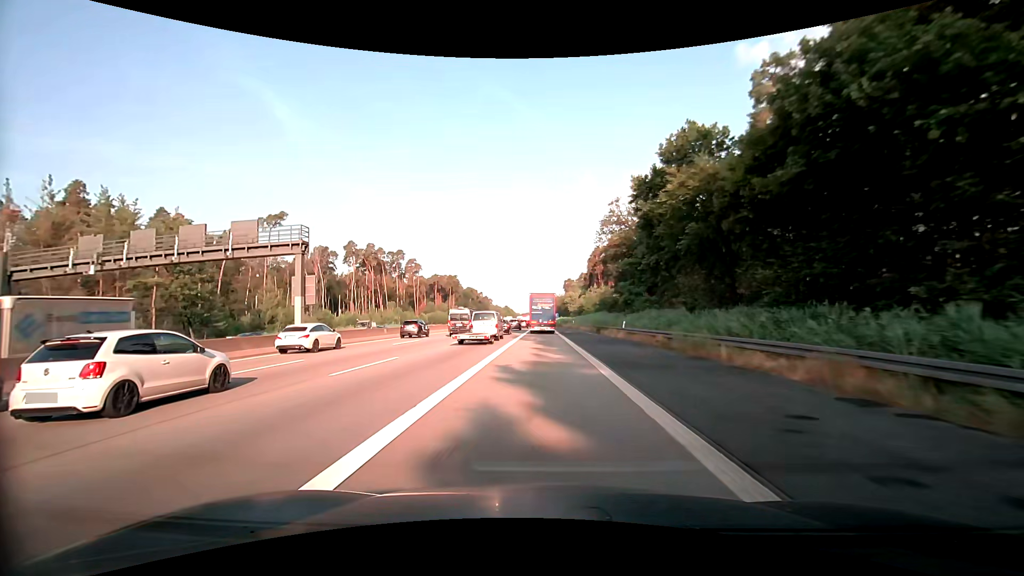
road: motorway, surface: asphalt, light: Day
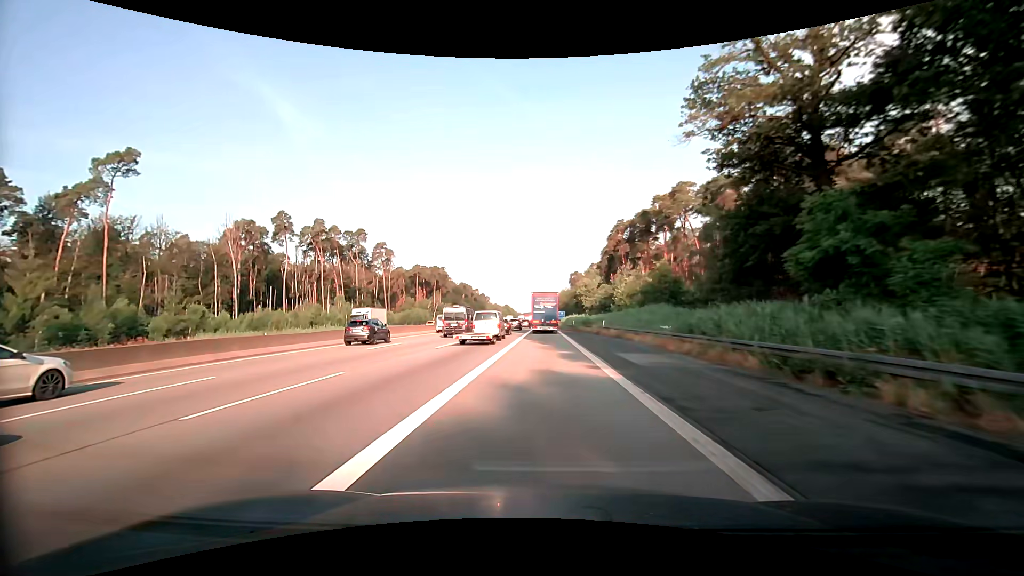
(+0.1, +41.5) m; 0°
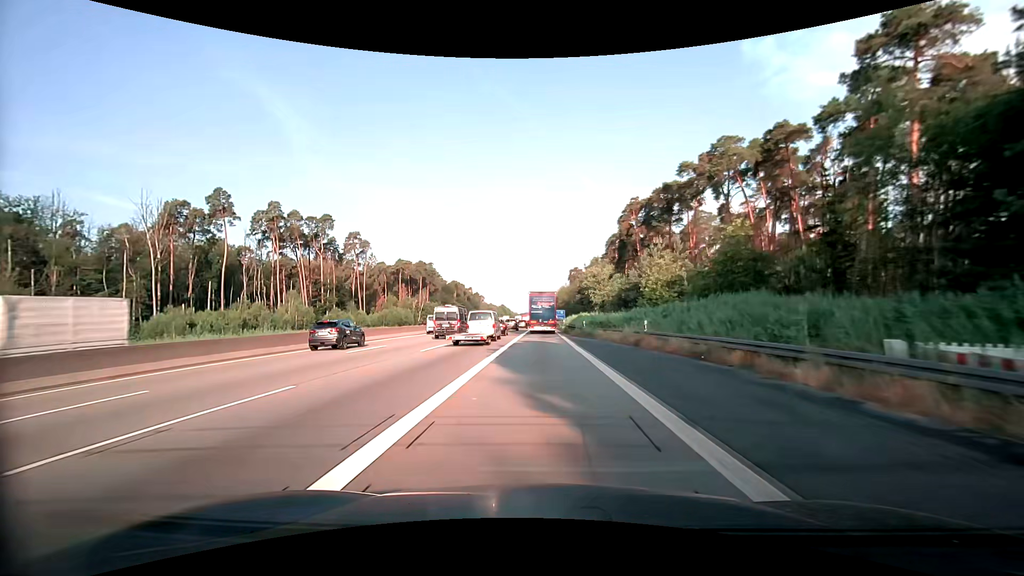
(0.0, +20.4) m; 0°
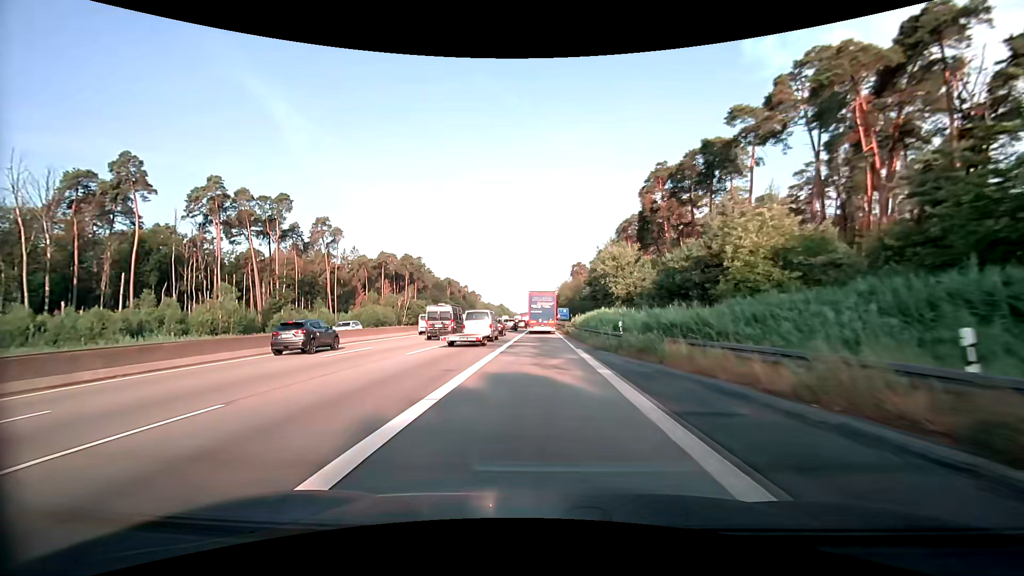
(0.0, +20.2) m; 0°
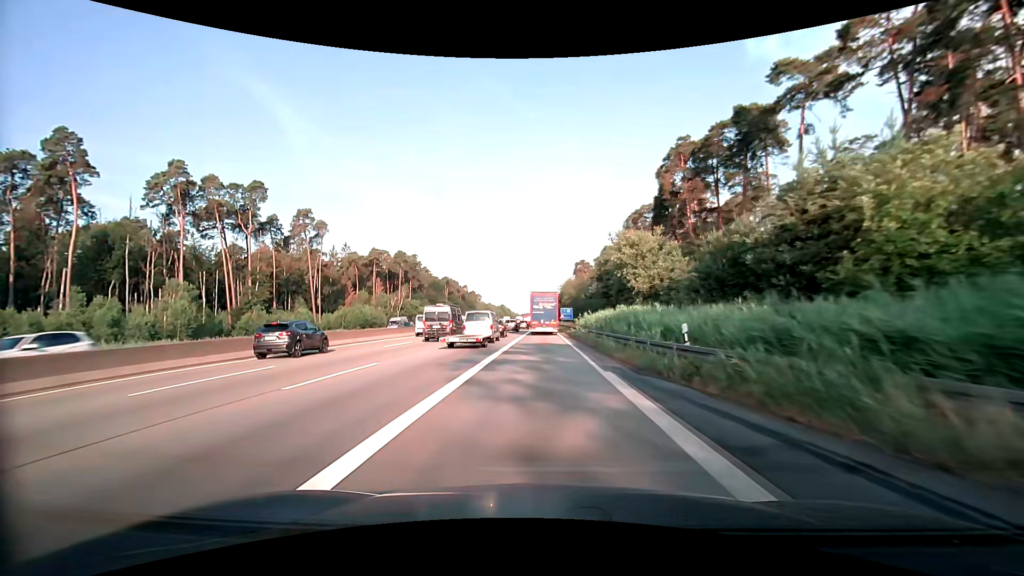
(0.0, +10.0) m; 0°
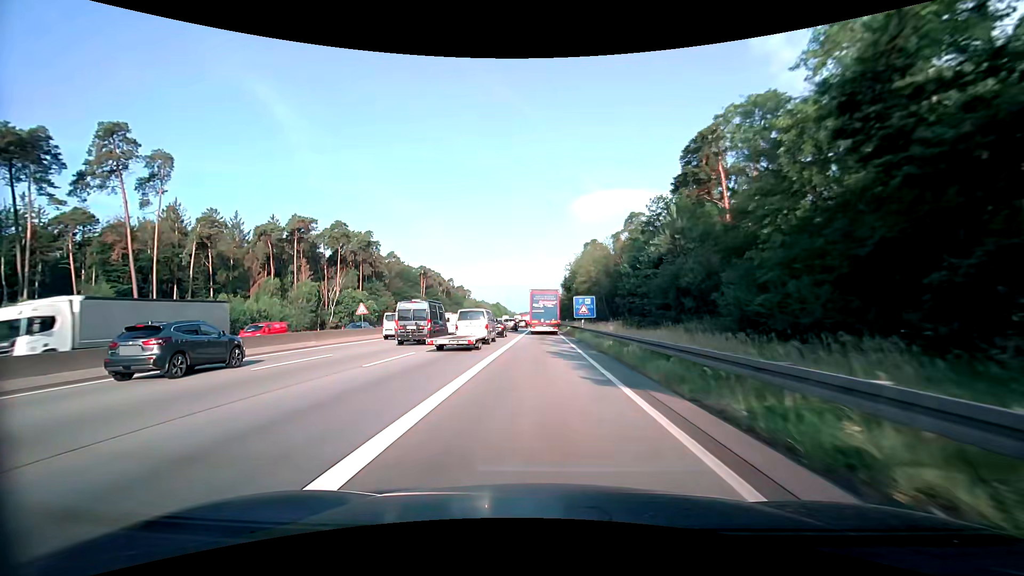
(+0.2, +49.3) m; 0°
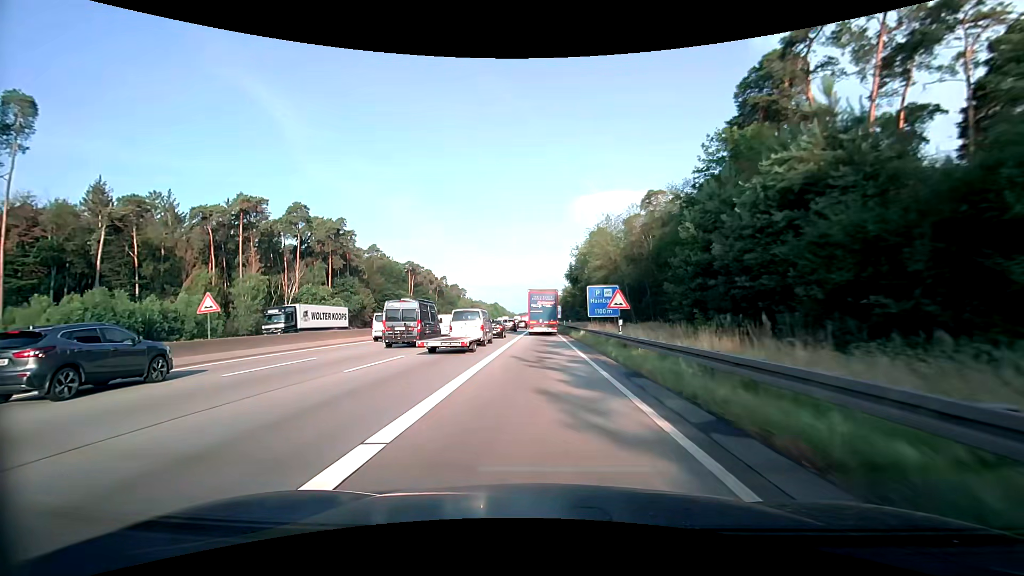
(0.0, +19.3) m; 0°
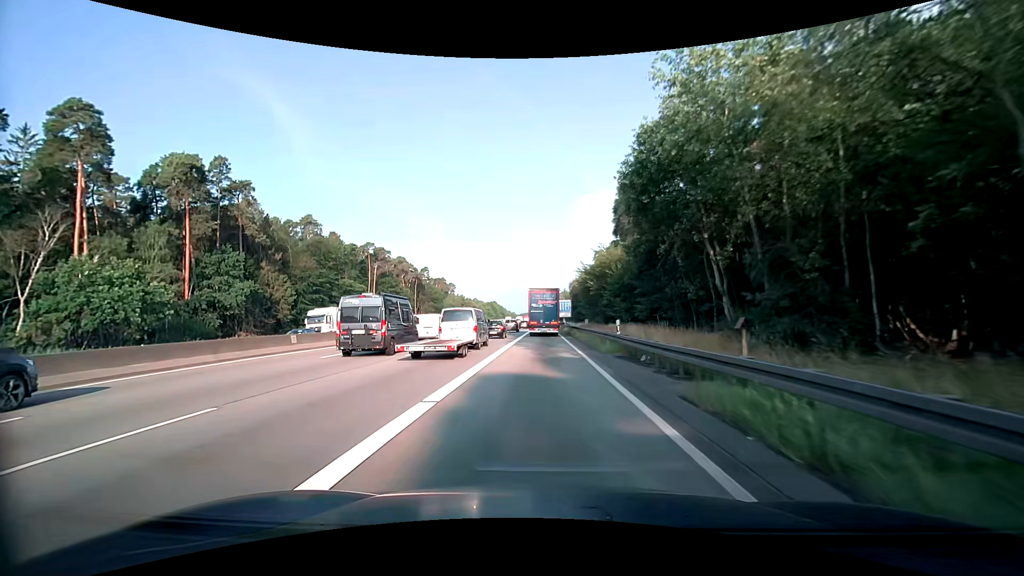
(-0.1, +47.7) m; 0°
(0, +10) (0, +20) (0, +30) (0, +40) (0, +50) (0, +60) (0, +70) (0, +80) (0, +90) (0, +100) m
